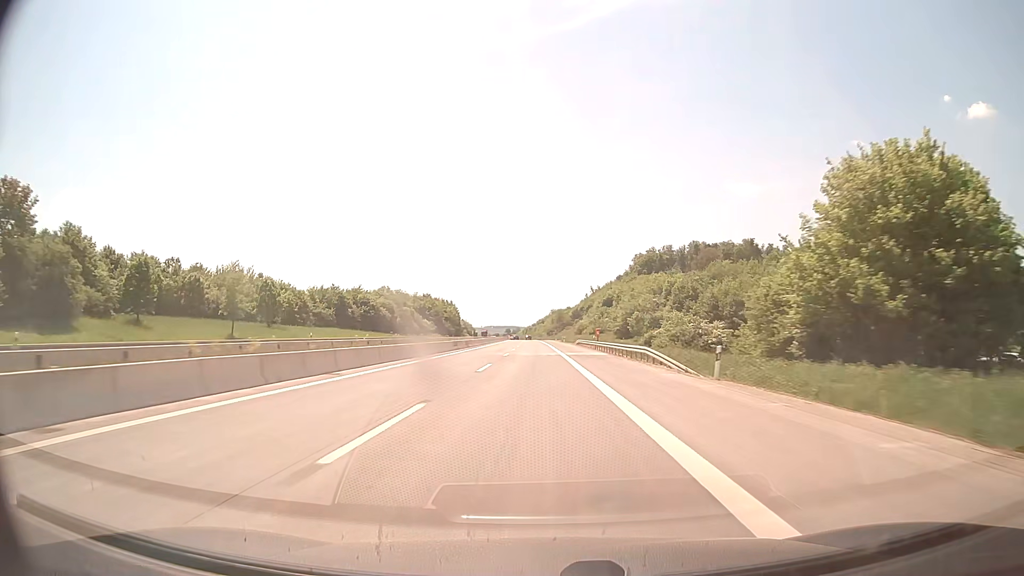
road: motorway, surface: concrete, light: Day
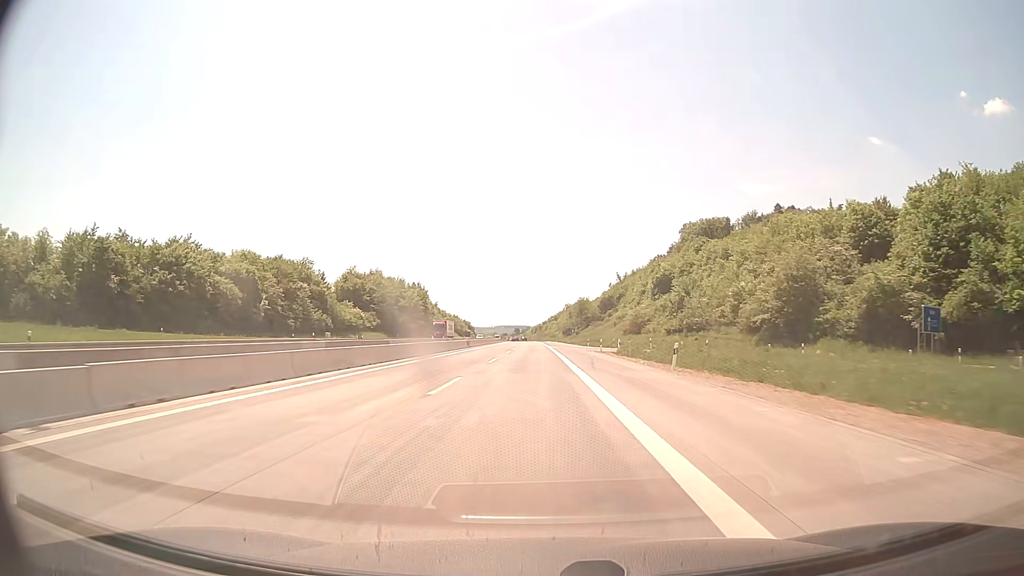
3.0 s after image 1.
(-1.1, +99.0) m; -1°
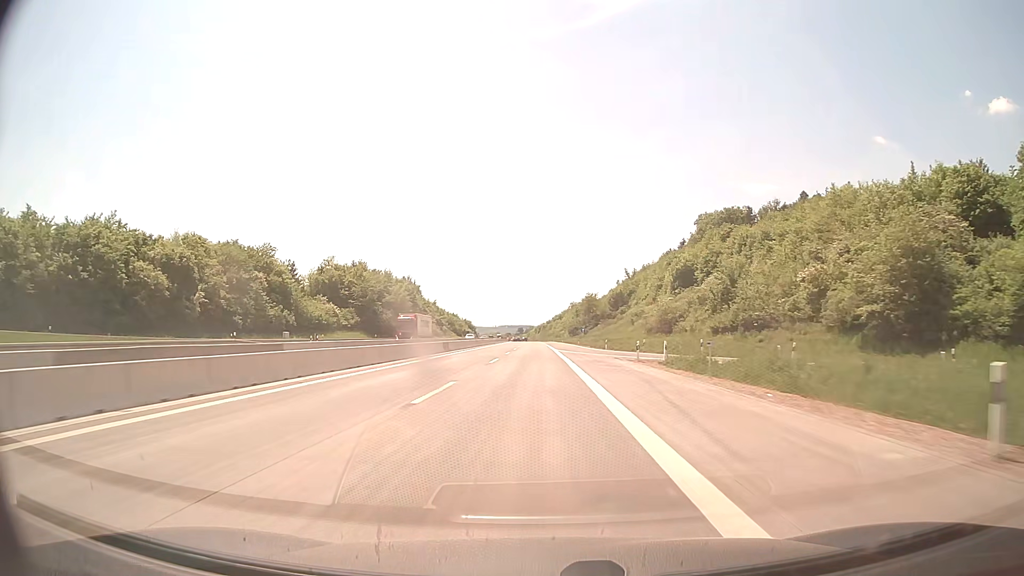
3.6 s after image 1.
(-0.1, +19.8) m; 0°
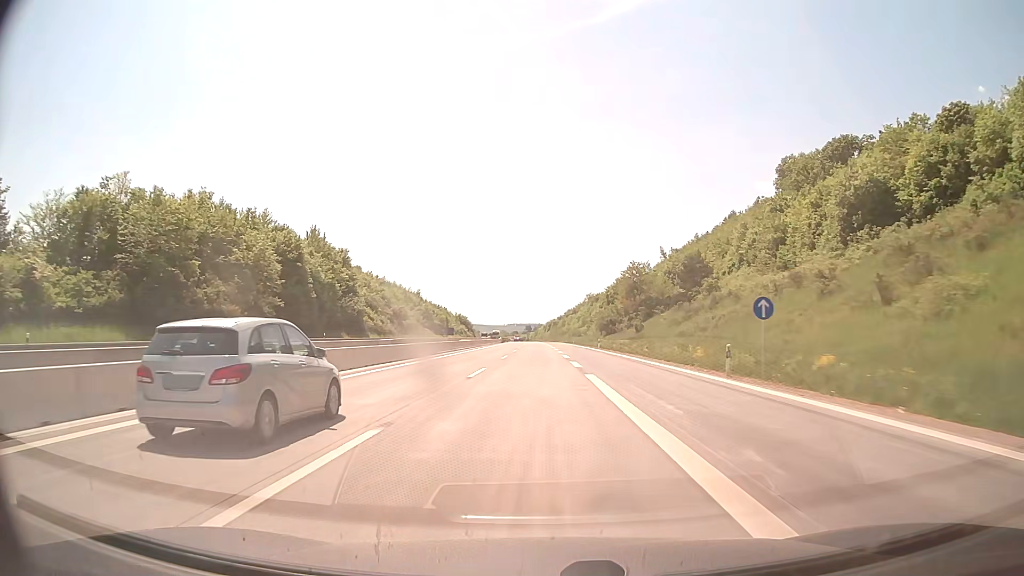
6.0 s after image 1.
(-0.7, +79.3) m; -1°
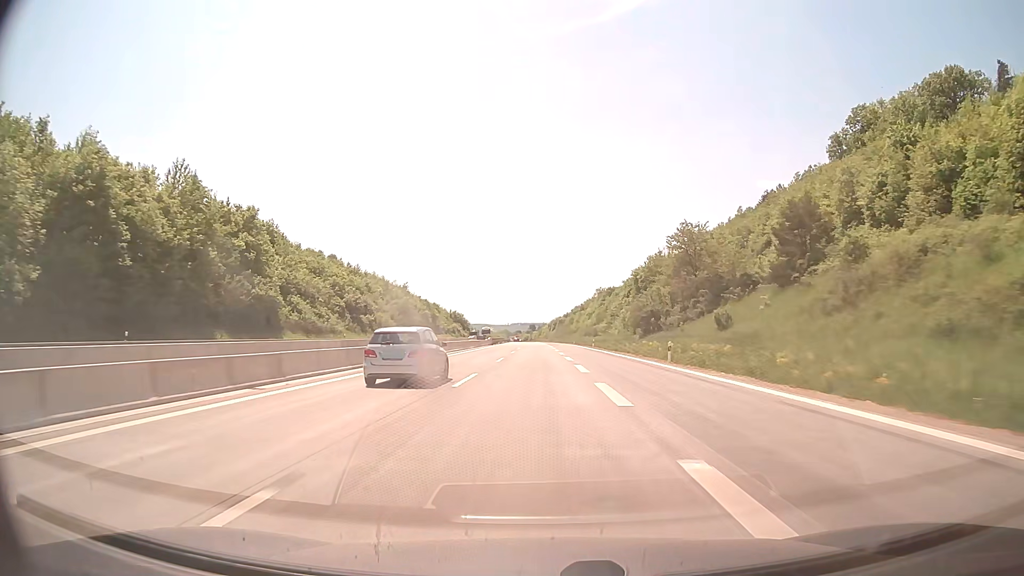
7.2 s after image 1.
(-0.1, +39.7) m; 0°
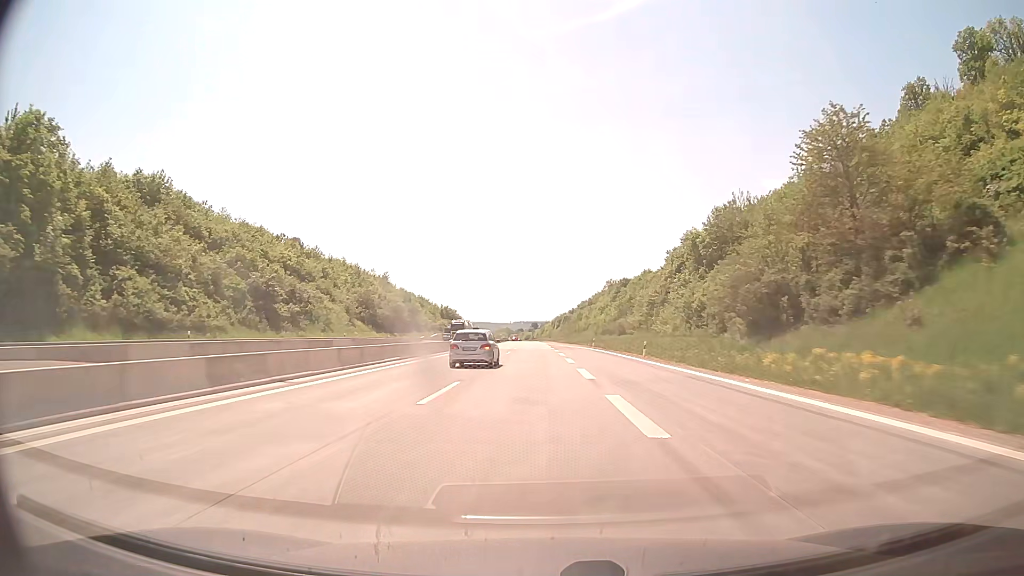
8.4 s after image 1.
(-0.1, +39.7) m; 0°
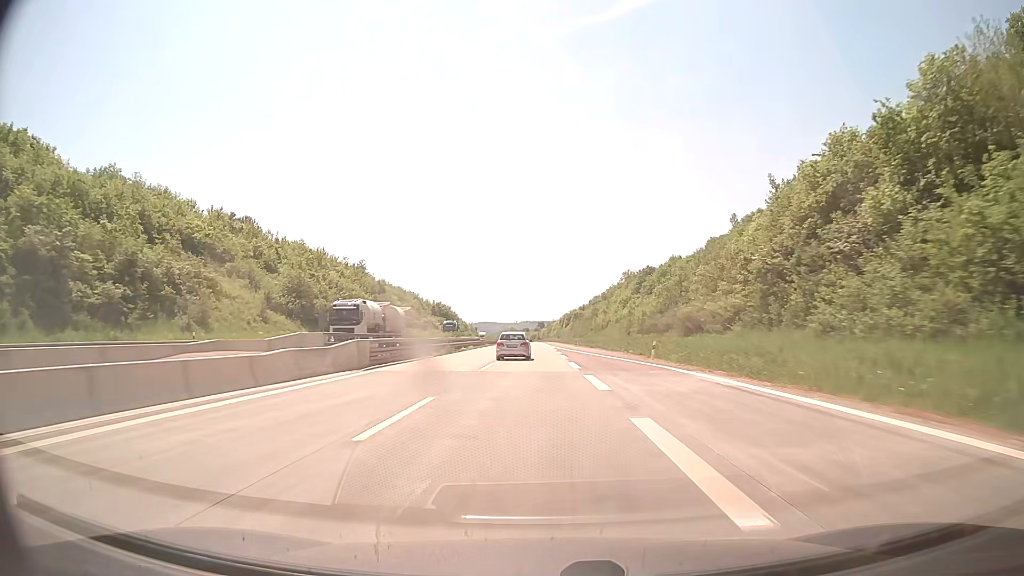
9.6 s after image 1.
(-0.1, +39.8) m; 0°
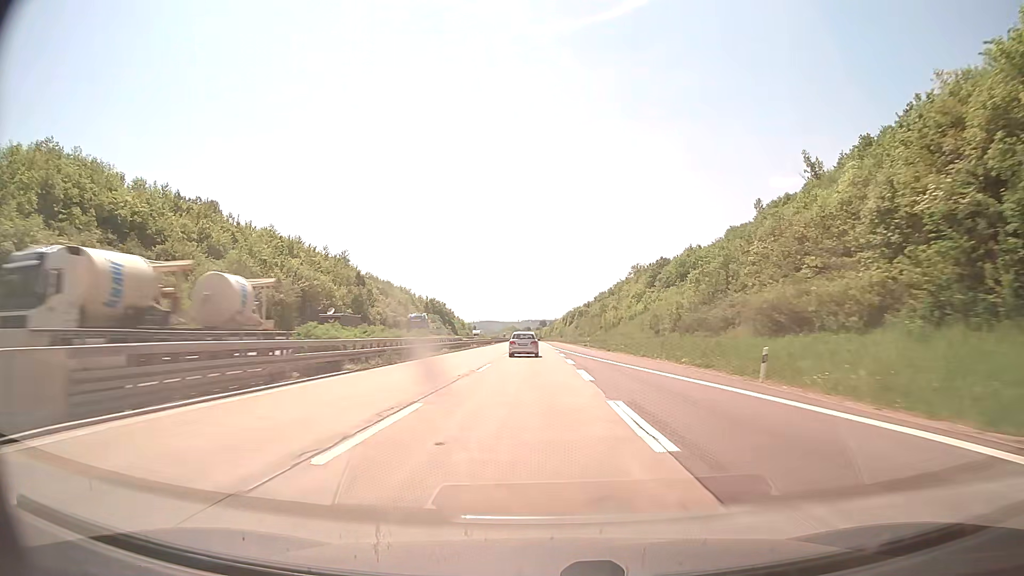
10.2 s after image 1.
(0.0, +19.9) m; 0°
(0, +10) (0, +20) (0, +30) (0, +40) (0, +50) (0, +60) (-1, +70) (-1, +80) (-1, +90) (-1, +100) m
